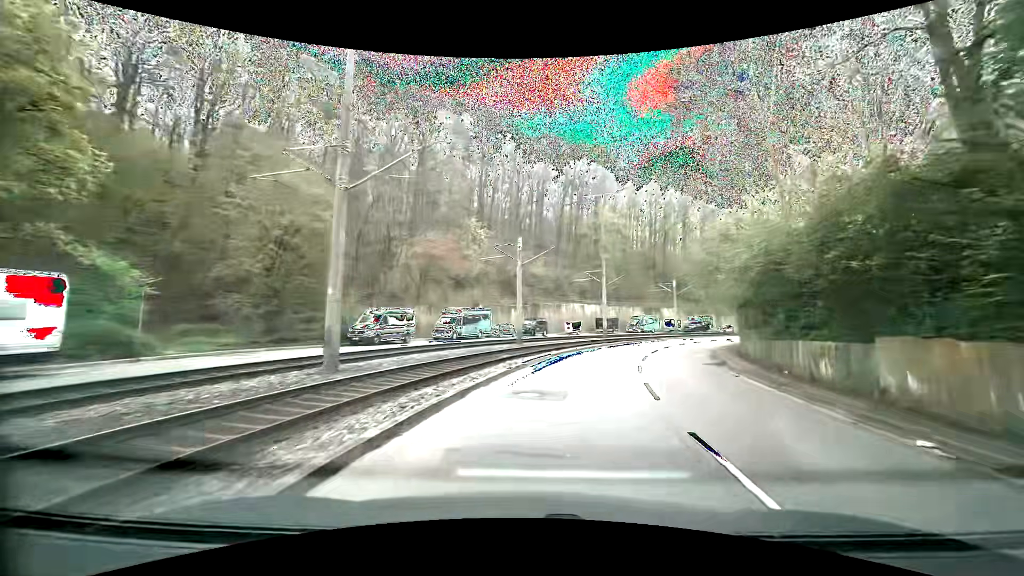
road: secondary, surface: asphalt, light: Day
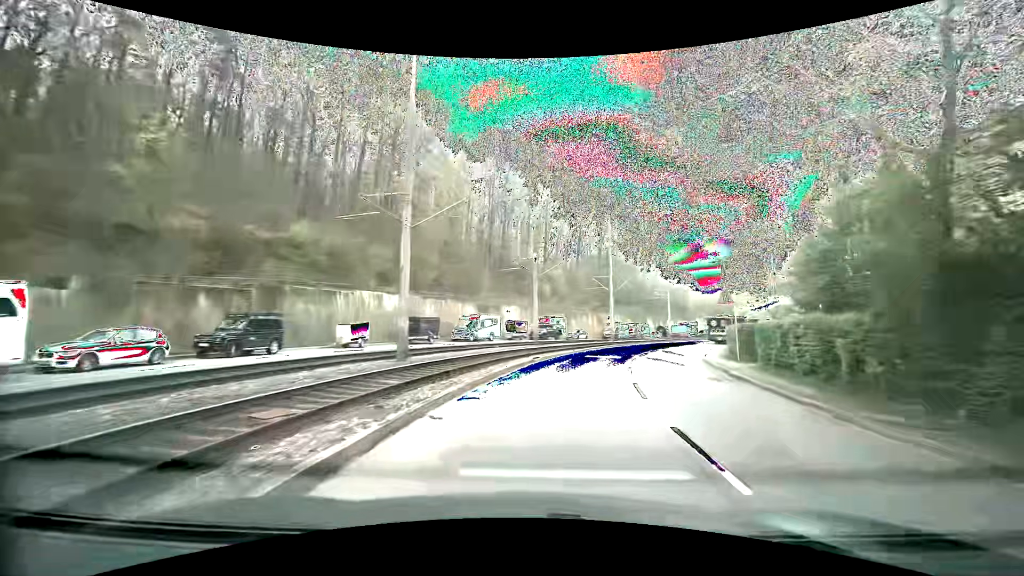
(+5.1, +30.0) m; +20°
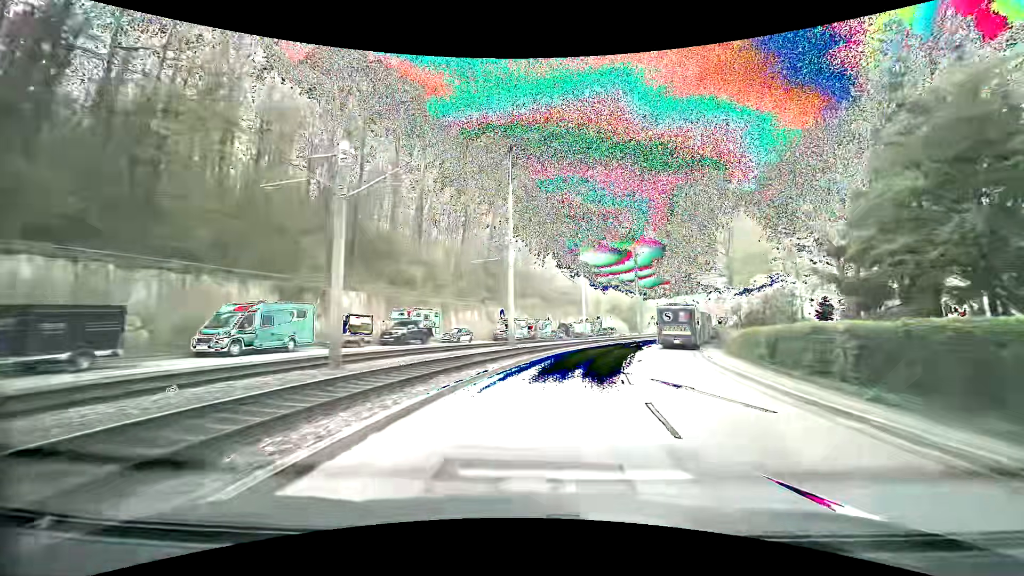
(+2.8, +22.3) m; +13°
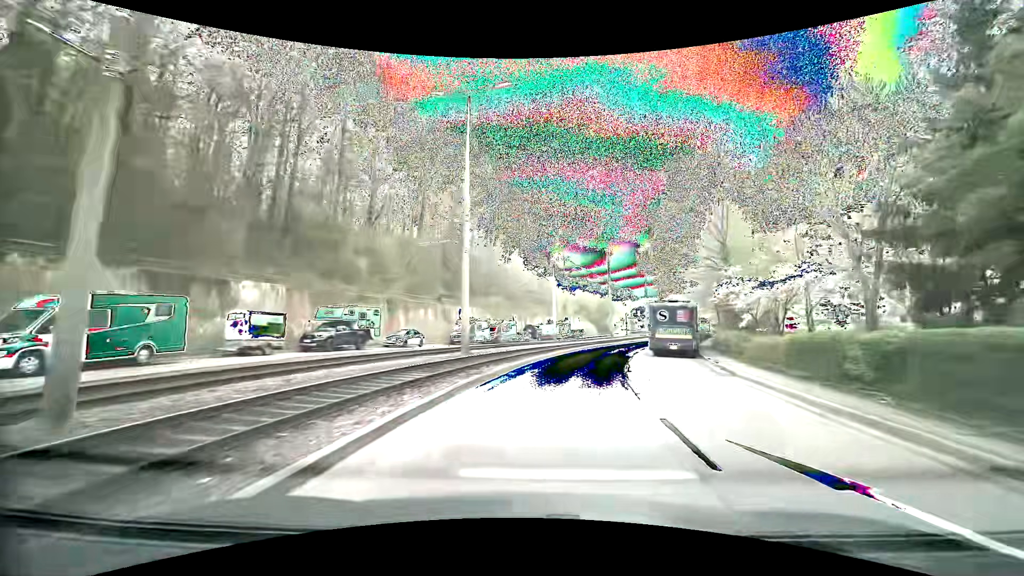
(+0.2, +7.4) m; +4°
(+1, +10) (+2, +20) (+4, +30) (+7, +39) (+11, +49) (+14, +58) (+18, +67) (+22, +76) (+26, +86) (+30, +95) m
